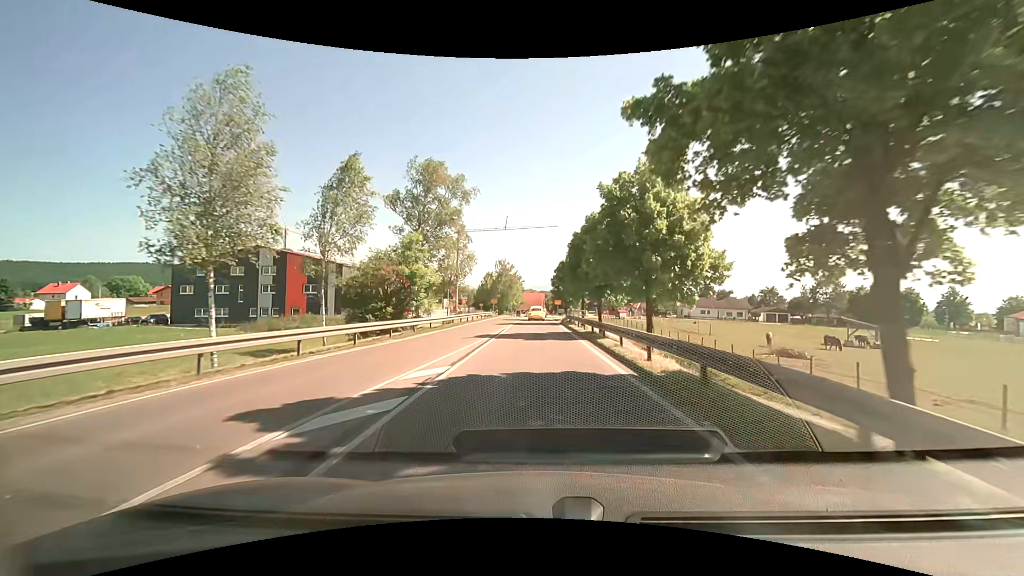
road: primary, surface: asphalt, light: Day
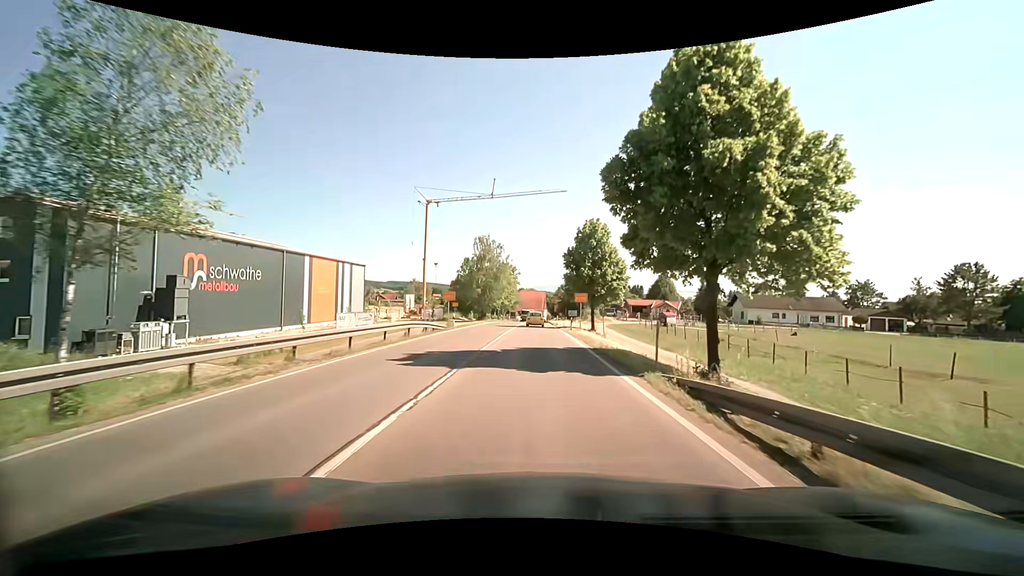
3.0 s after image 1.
(-0.1, +41.3) m; 0°
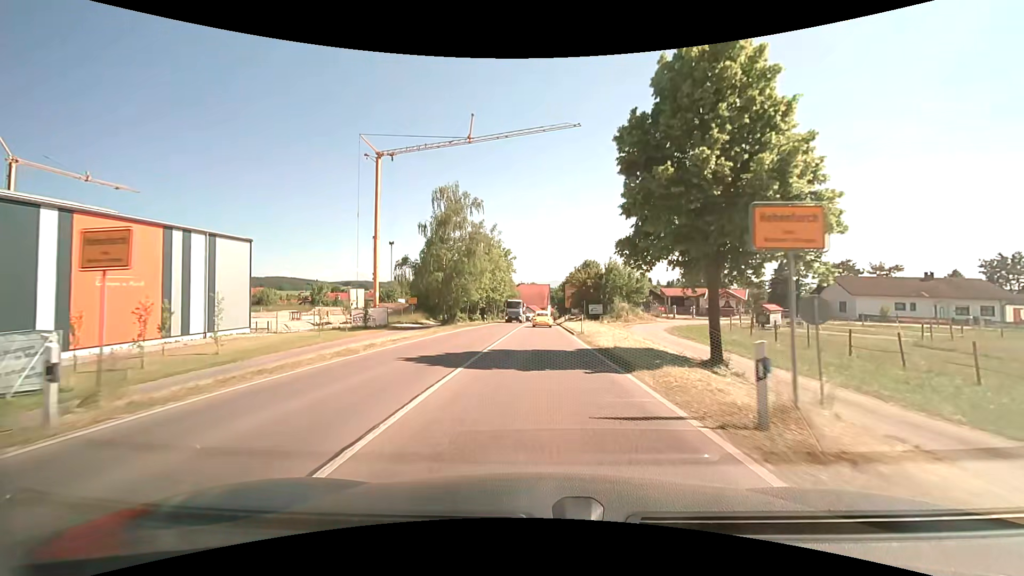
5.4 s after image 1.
(+0.1, +31.7) m; +1°
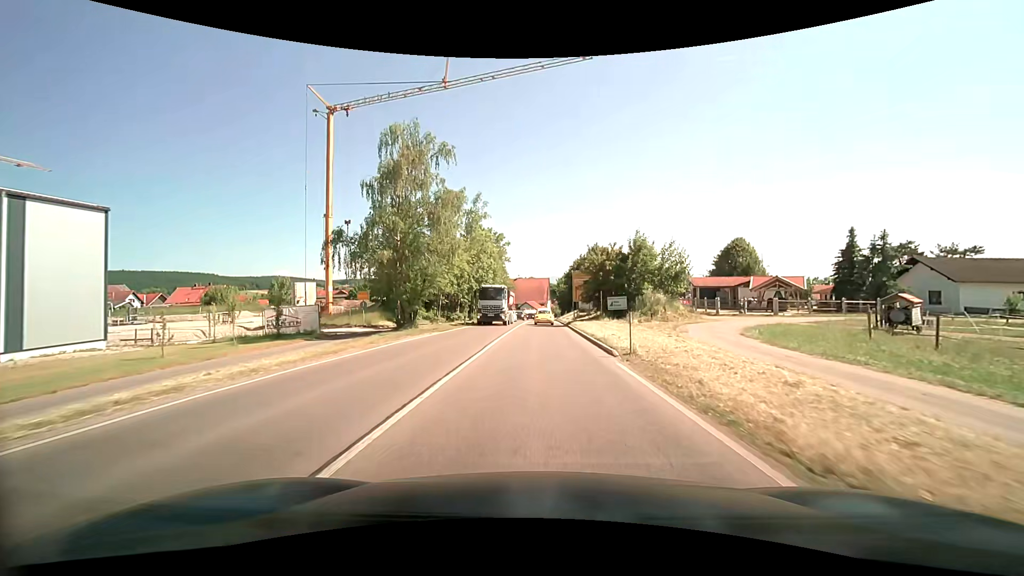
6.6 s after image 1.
(-0.1, +15.7) m; -1°
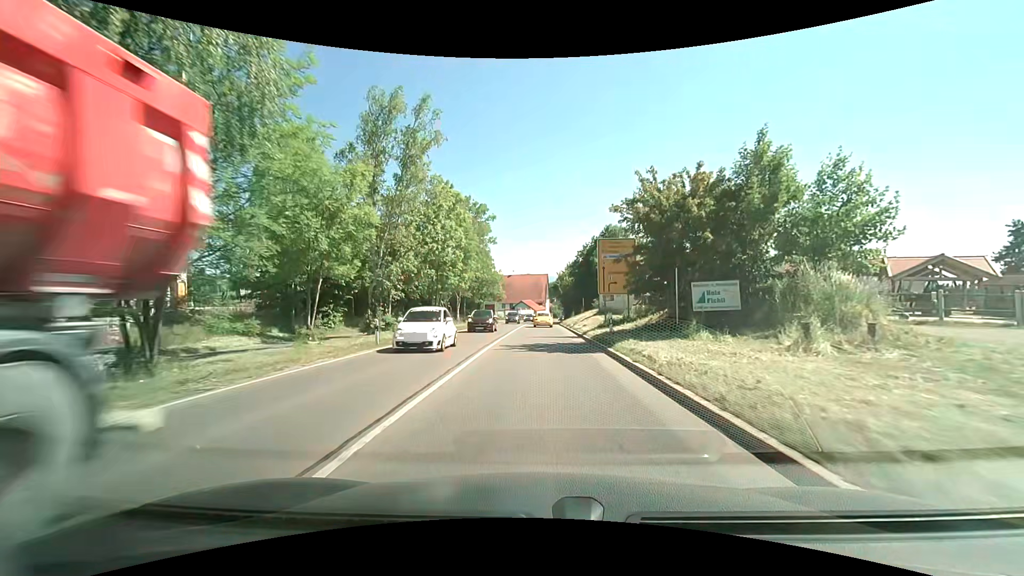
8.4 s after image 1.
(0.0, +22.8) m; 0°
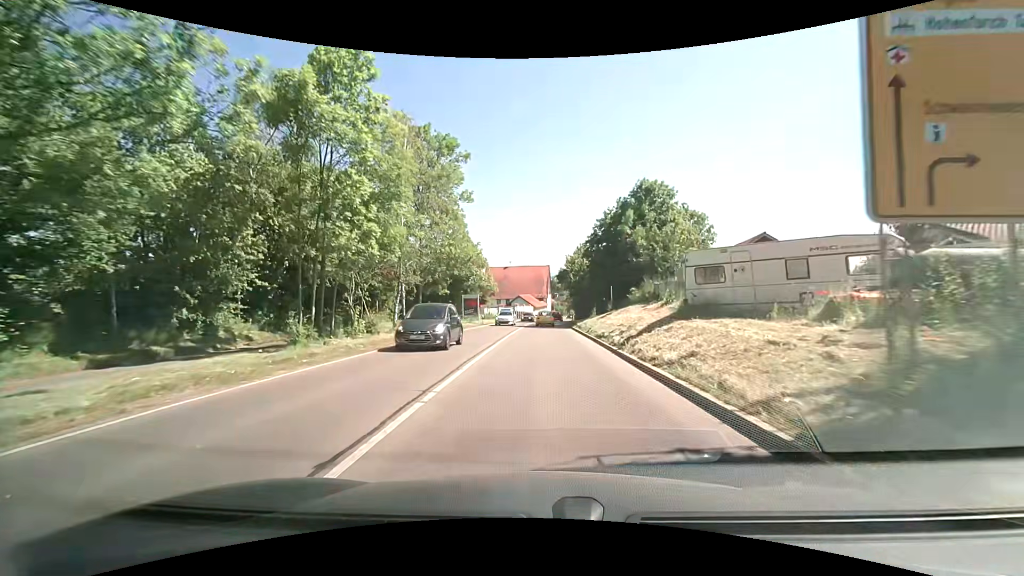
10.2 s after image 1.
(0.0, +21.9) m; 0°
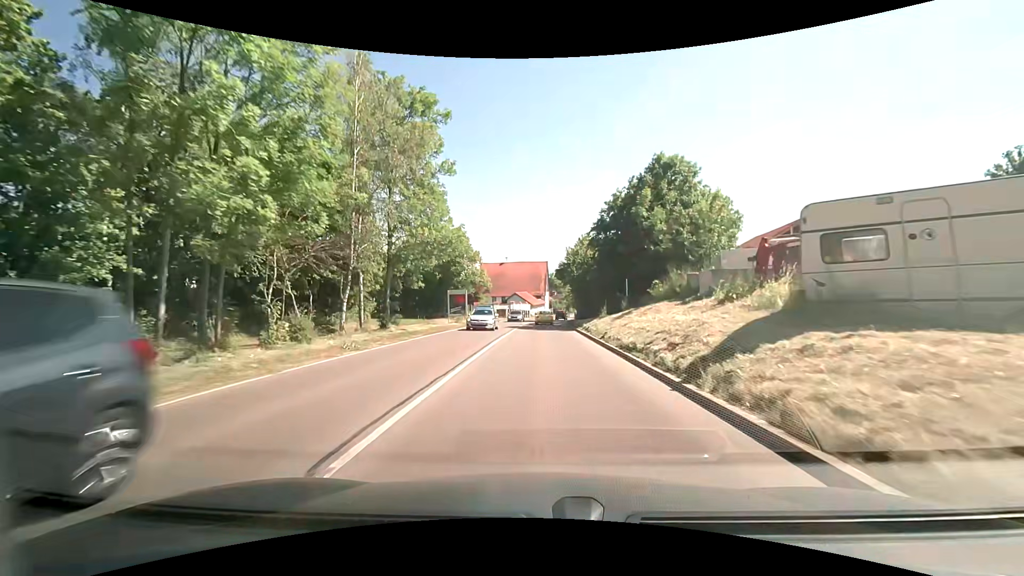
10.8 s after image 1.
(0.0, +7.2) m; 0°
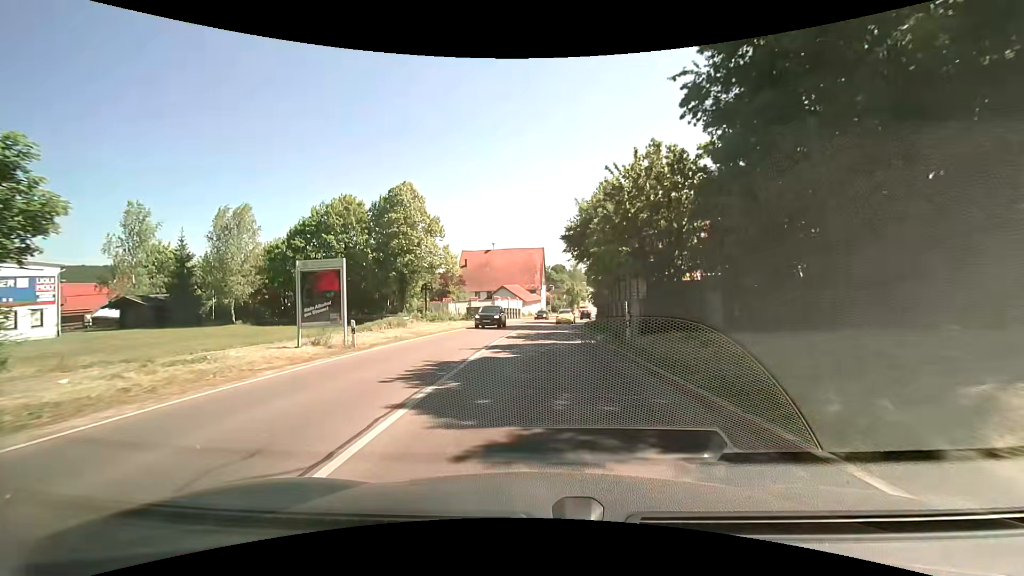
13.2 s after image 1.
(+0.2, +28.6) m; -1°
